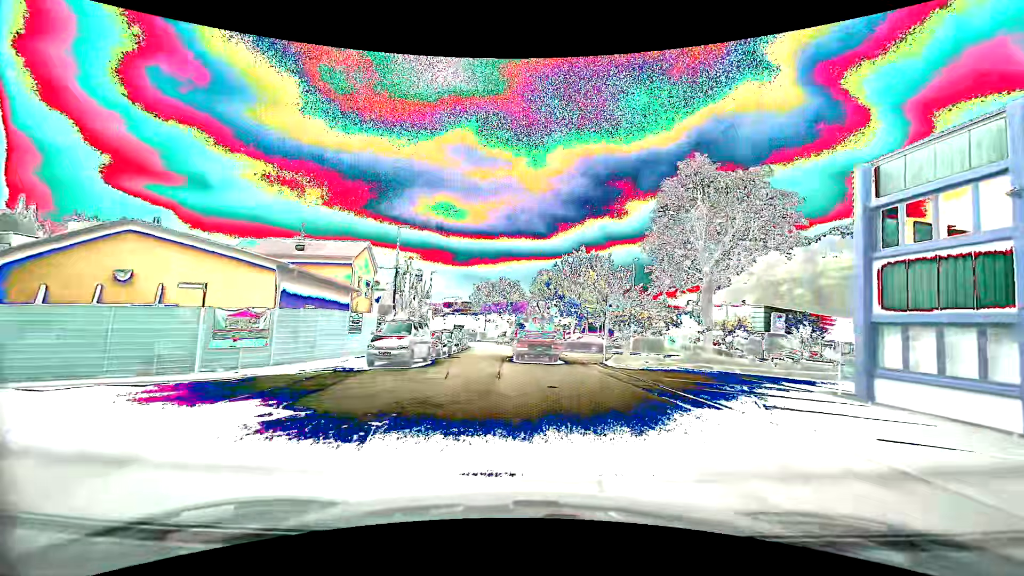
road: unclassified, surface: asphalt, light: Day
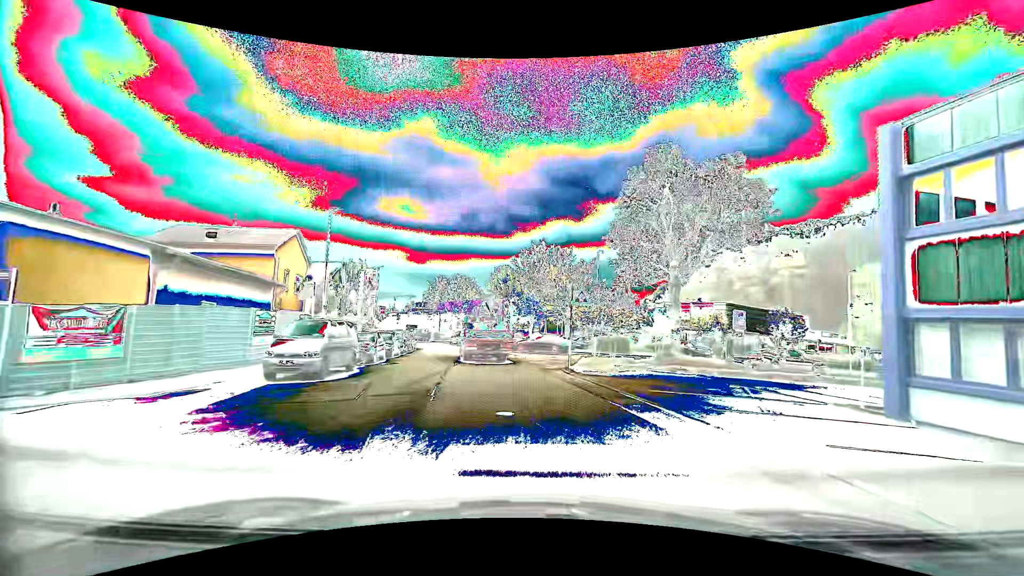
(+0.2, +4.1) m; +5°
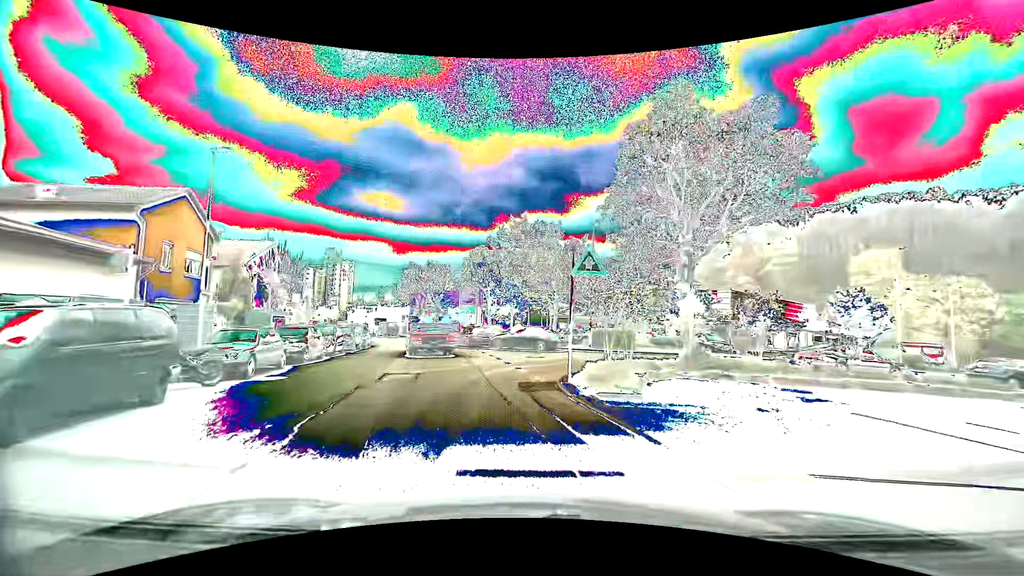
(+0.4, +8.3) m; +4°
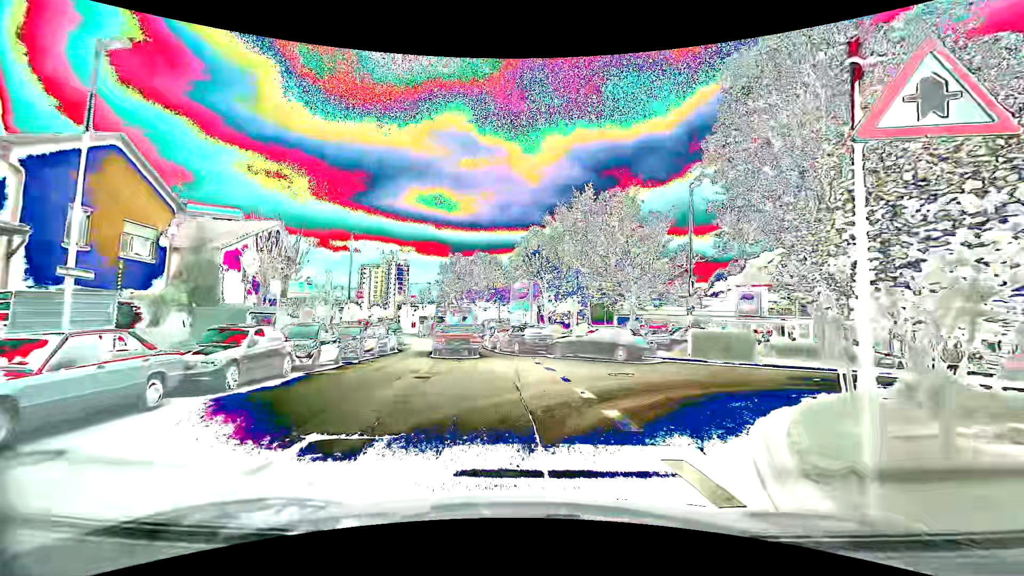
(-0.5, +8.3) m; -6°
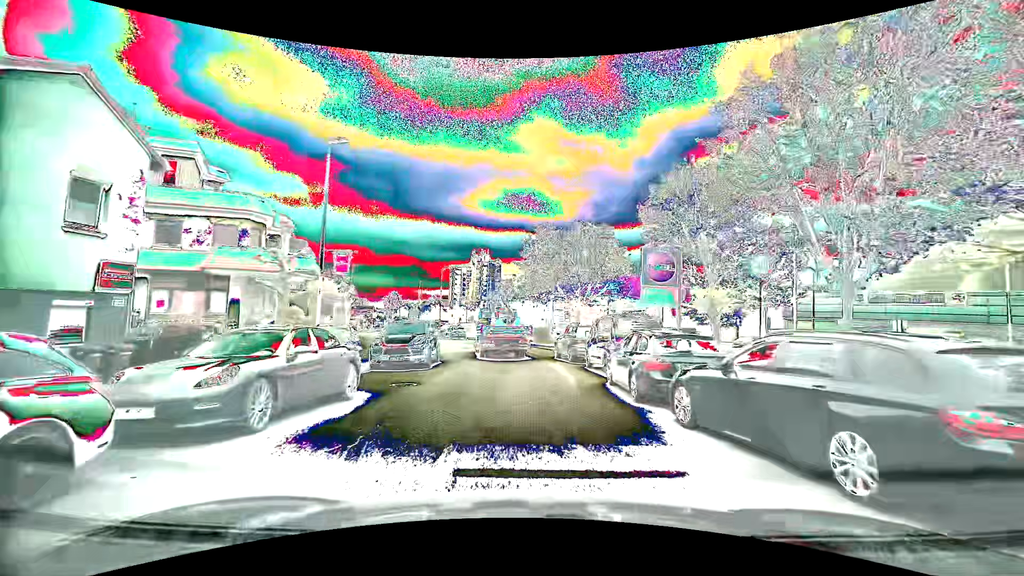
(-2.3, +19.7) m; -12°
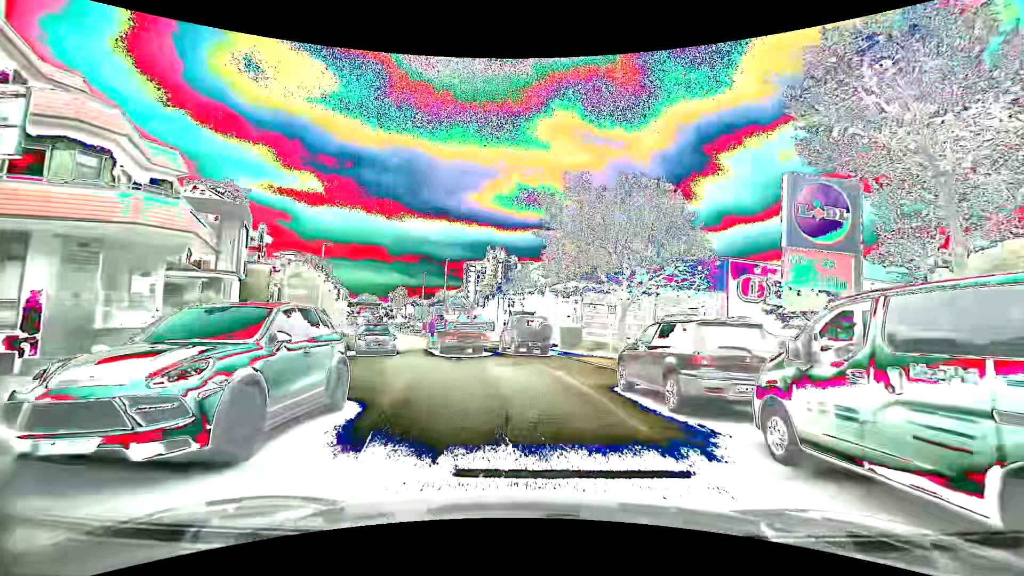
(-0.2, +12.5) m; -1°
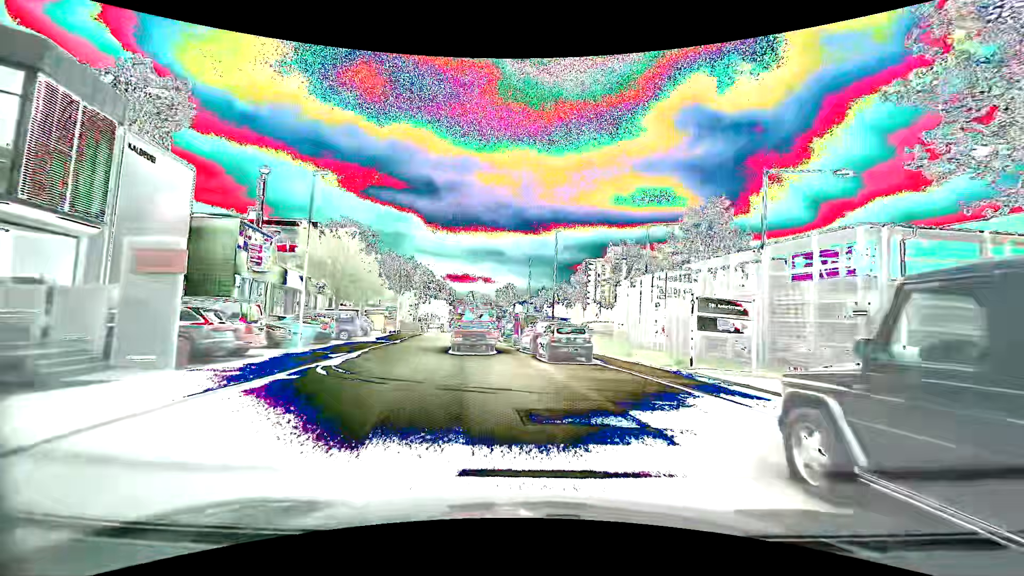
(-2.3, +22.1) m; -14°
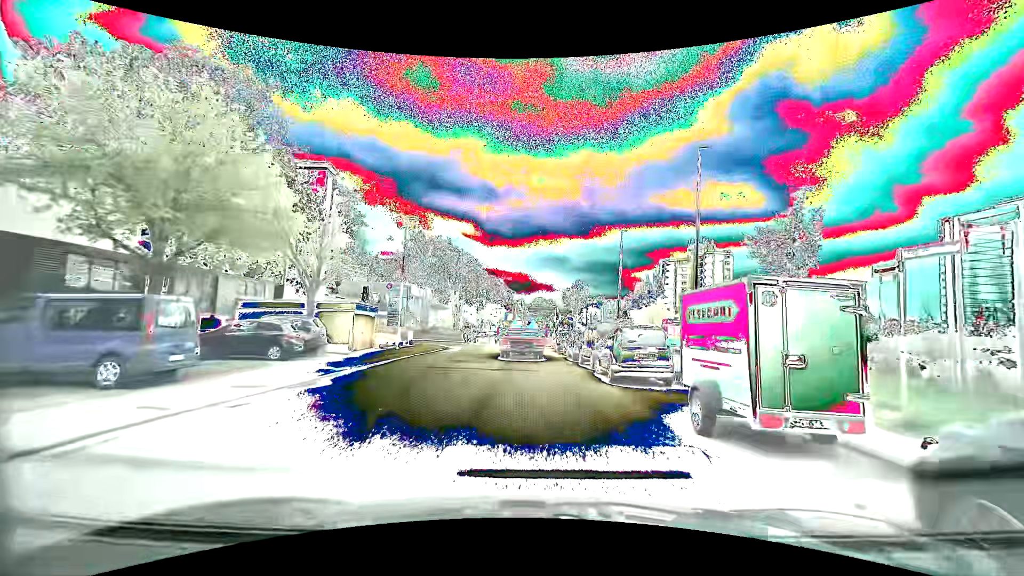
(-2.1, +24.0) m; -7°
(0, +10) (0, +20) (-1, +30) (-1, +40) (+1, +50) (+8, +56) (+17, +60) (+27, +63) (+36, +67) (+46, +70) m
